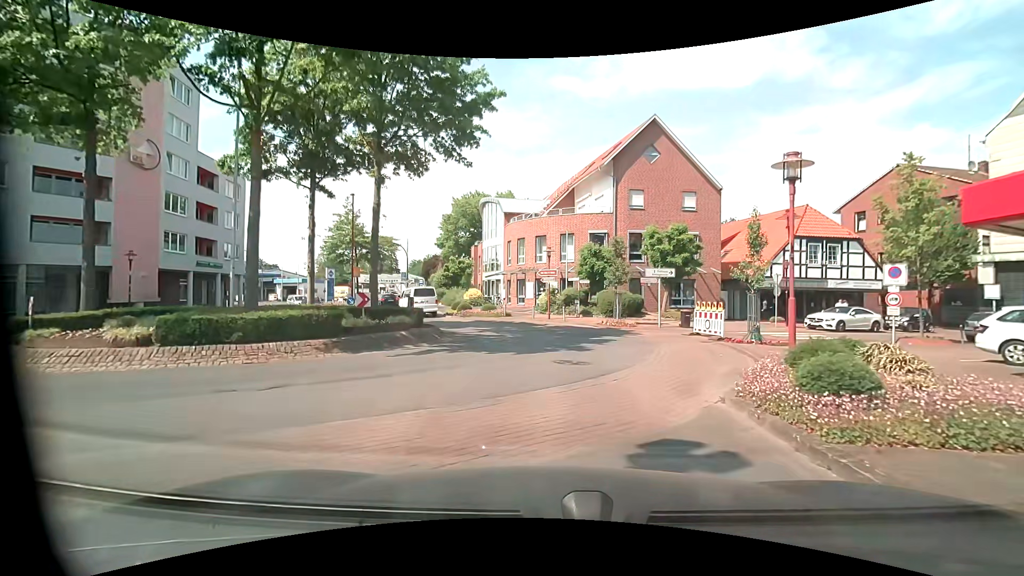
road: unclassified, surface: asphalt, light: Day
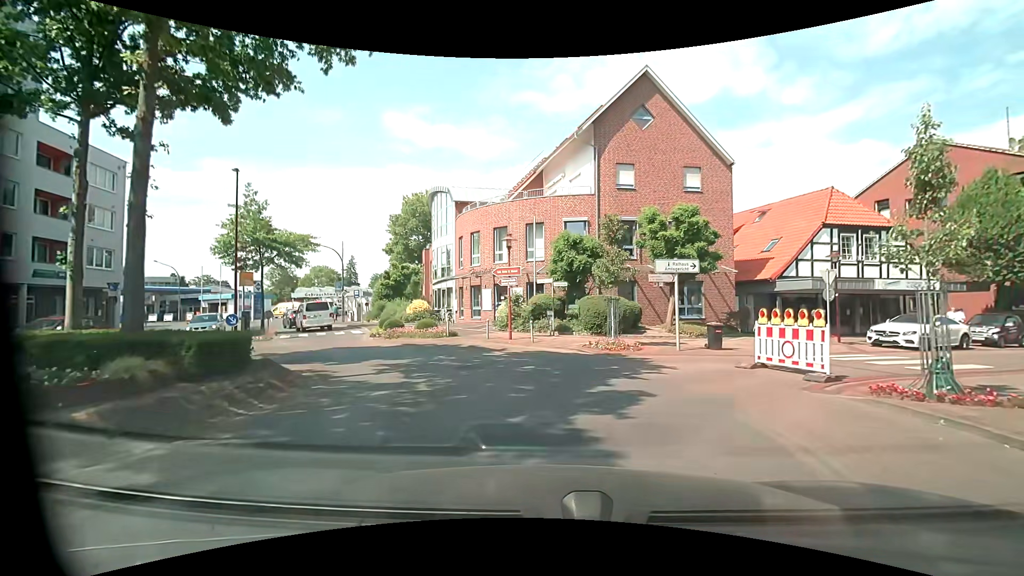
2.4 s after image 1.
(+0.3, +9.4) m; +2°
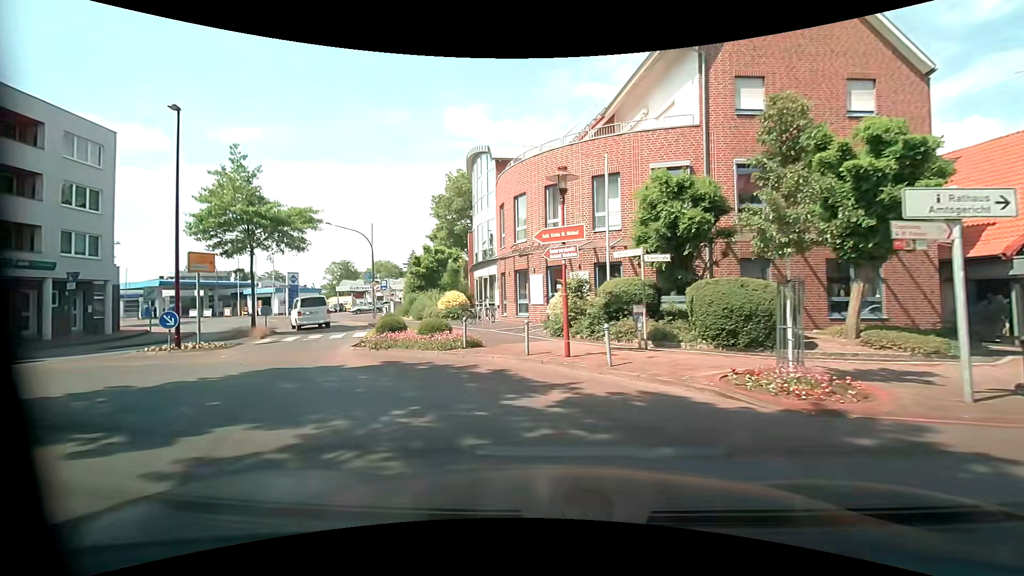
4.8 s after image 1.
(+0.1, +8.9) m; -5°
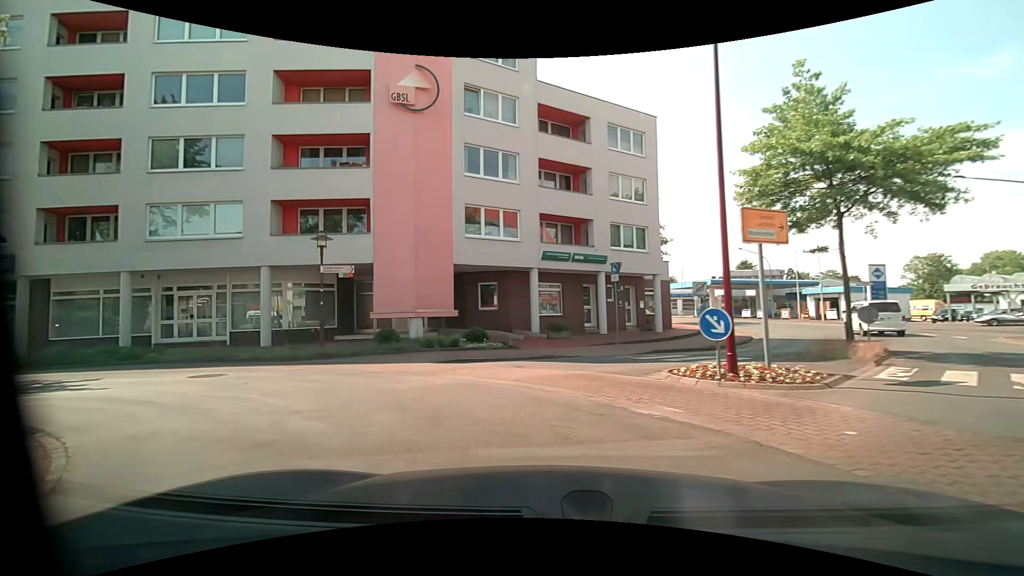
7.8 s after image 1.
(-4.7, +9.2) m; -57°
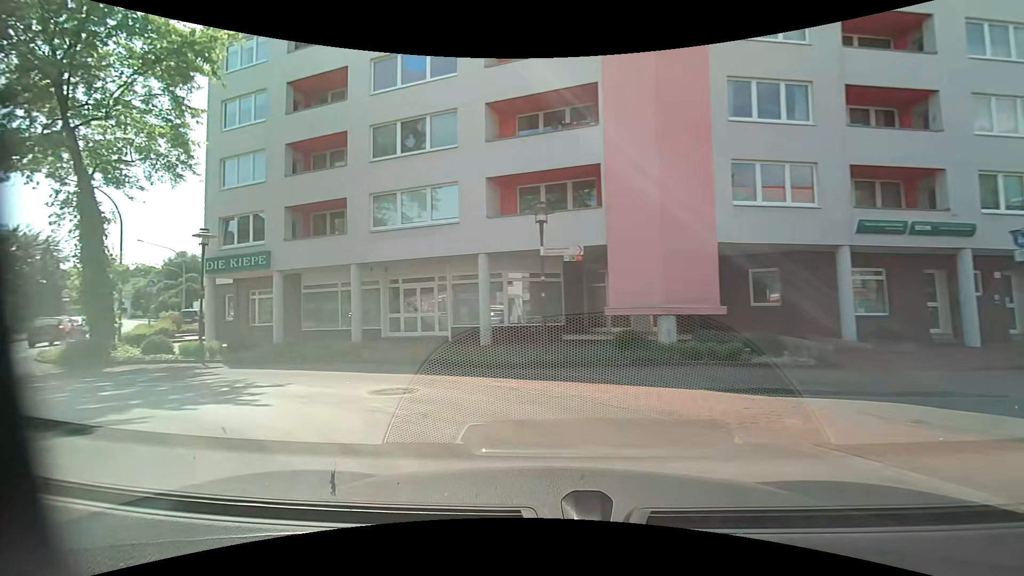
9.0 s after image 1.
(-1.2, +5.0) m; -26°
